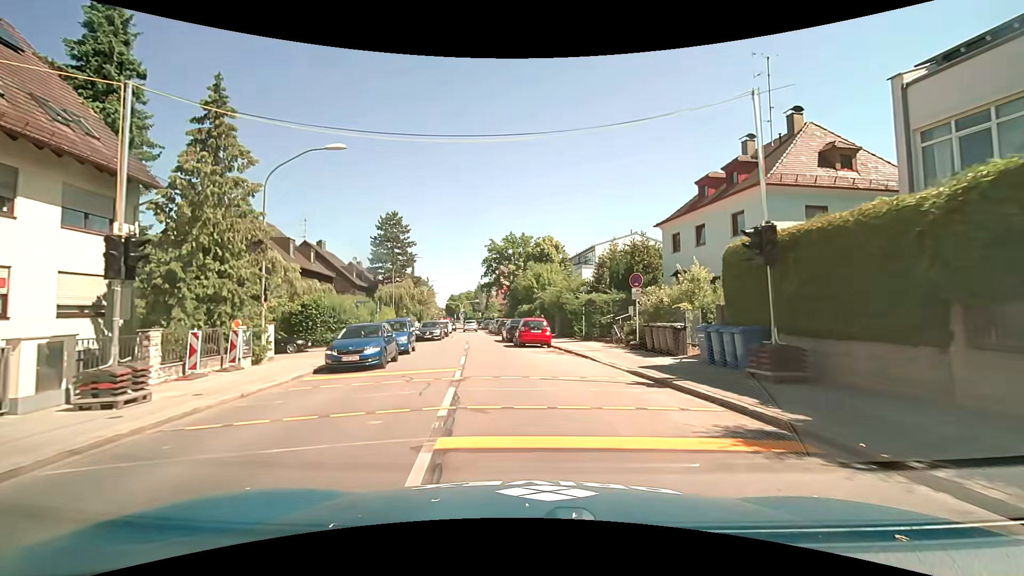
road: secondary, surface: asphalt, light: Day
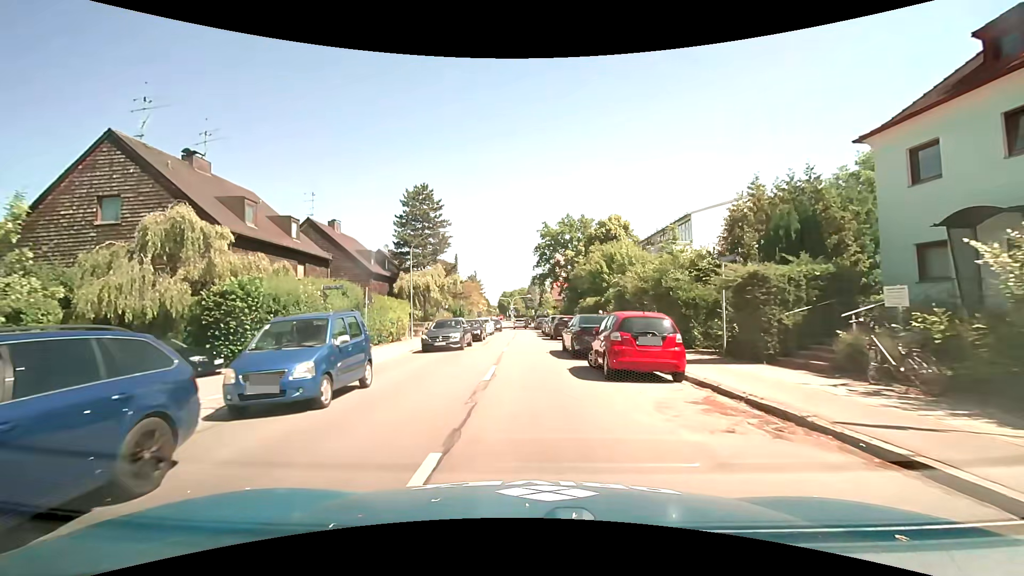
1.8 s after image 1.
(-1.0, +14.3) m; -7°
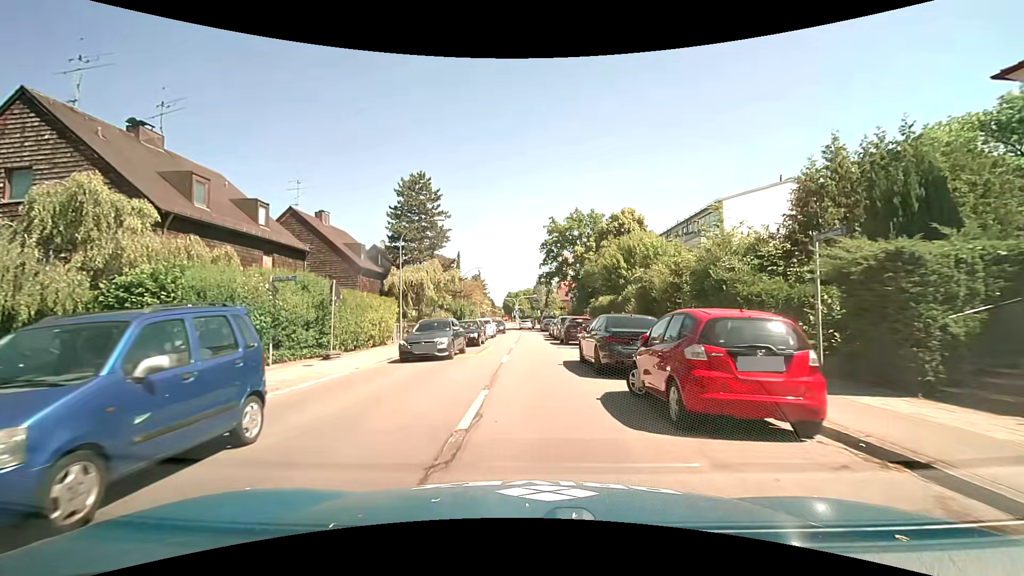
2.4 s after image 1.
(-0.1, +4.8) m; -1°
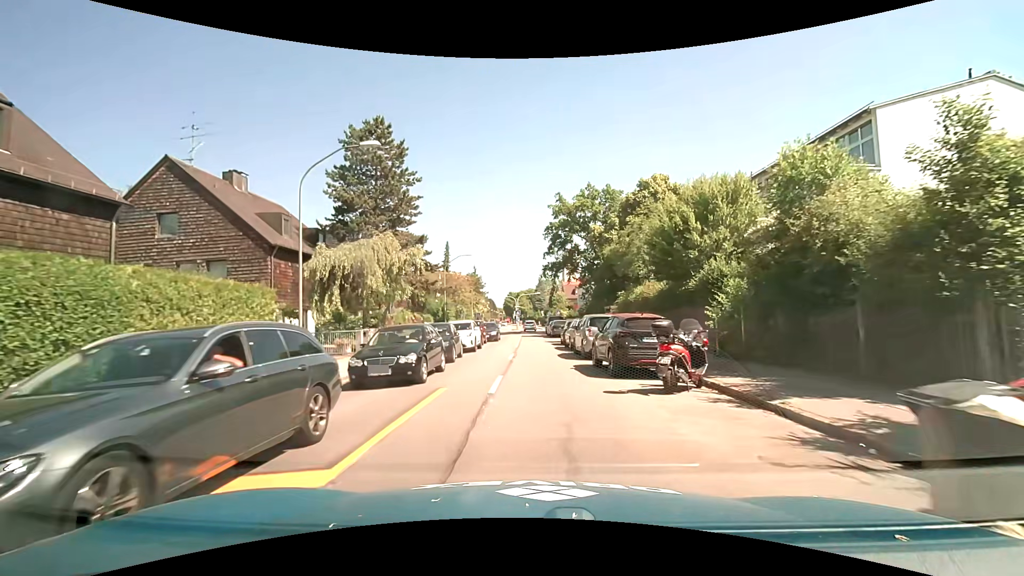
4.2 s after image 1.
(0.0, +14.6) m; -1°
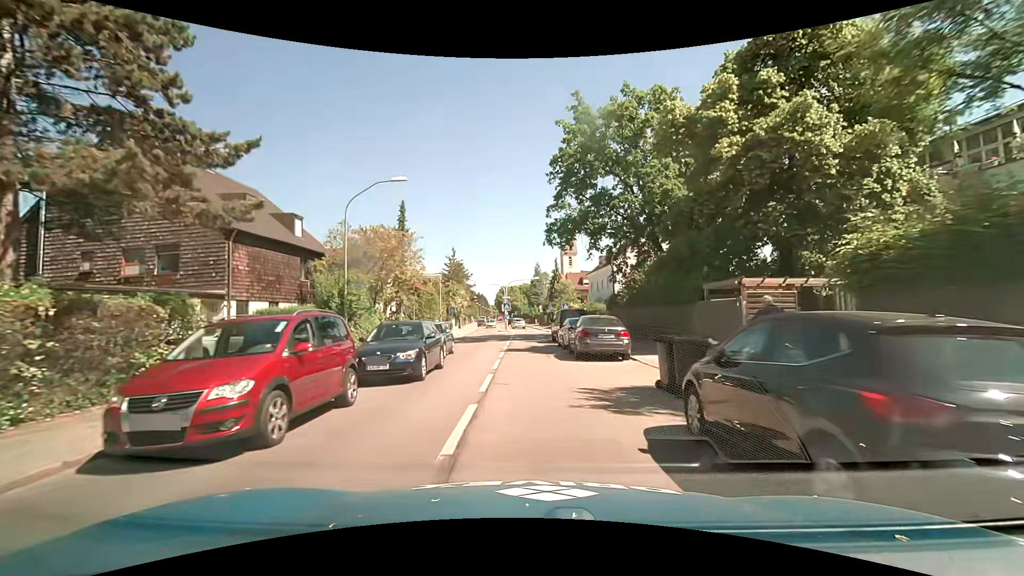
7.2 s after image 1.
(+0.3, +25.9) m; +1°
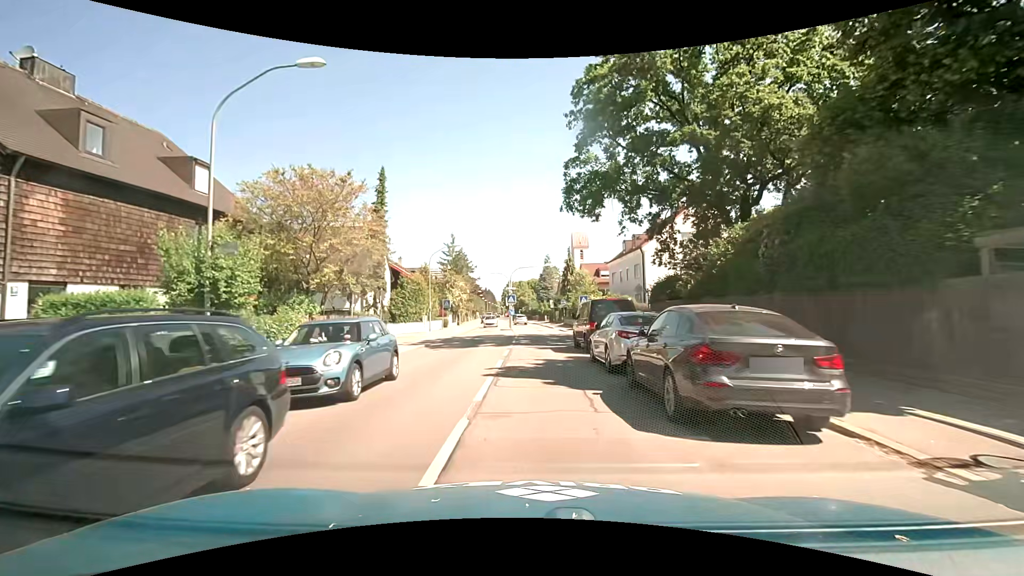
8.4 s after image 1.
(-0.1, +10.6) m; -1°
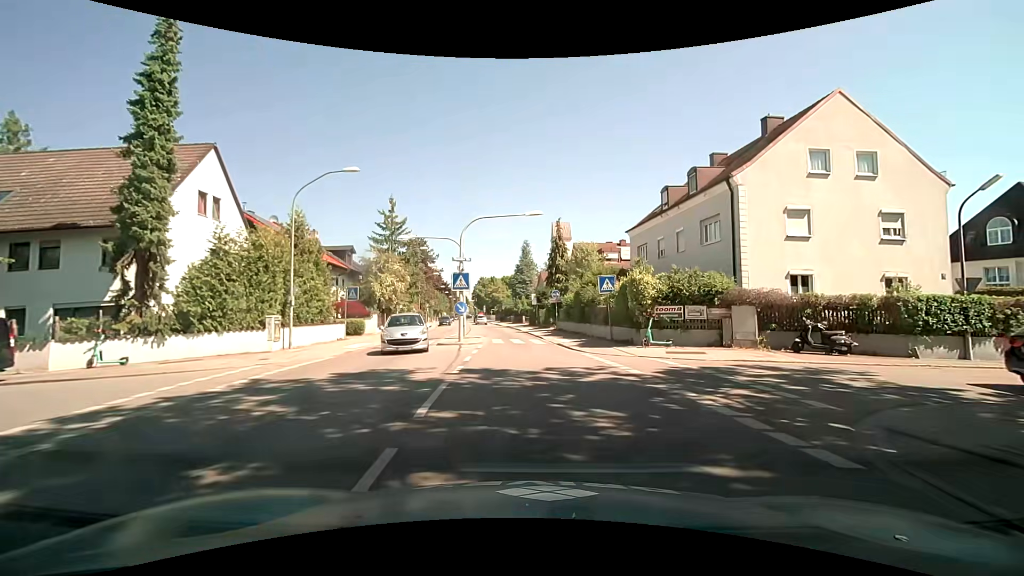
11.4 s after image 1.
(+0.2, +23.6) m; +3°
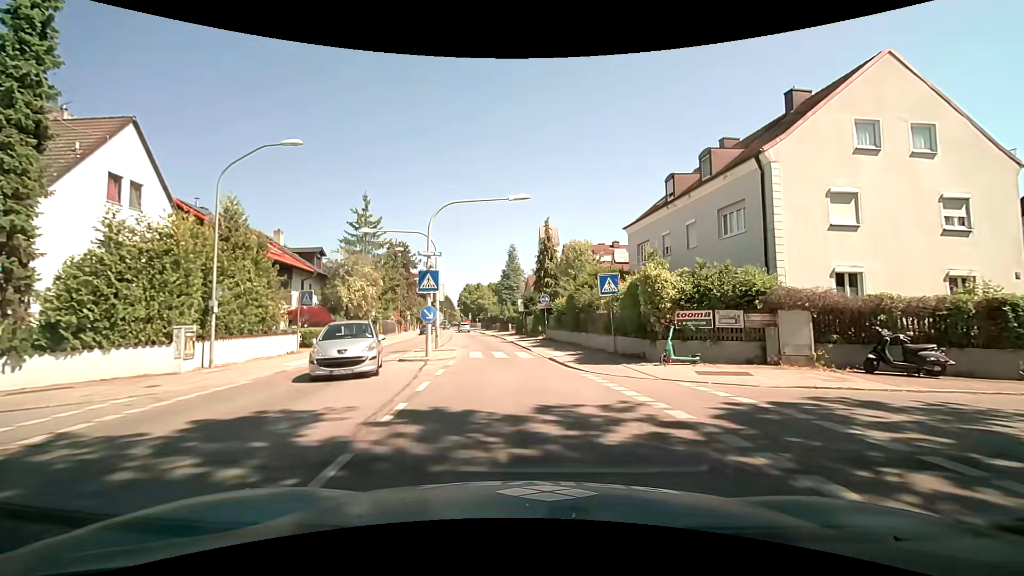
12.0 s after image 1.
(0.0, +4.4) m; +1°
(0, +10) (-1, +20) (-2, +30) (-3, +40) (-5, +50) (-6, +60) (-8, +69) (-10, +79) (-11, +89) (-13, +99) m
